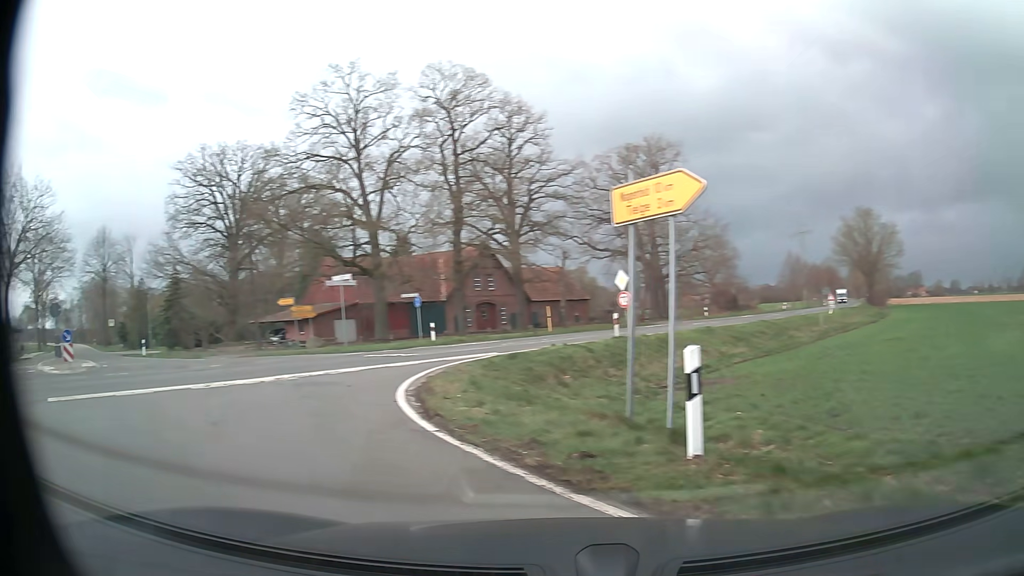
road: secondary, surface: asphalt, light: Day
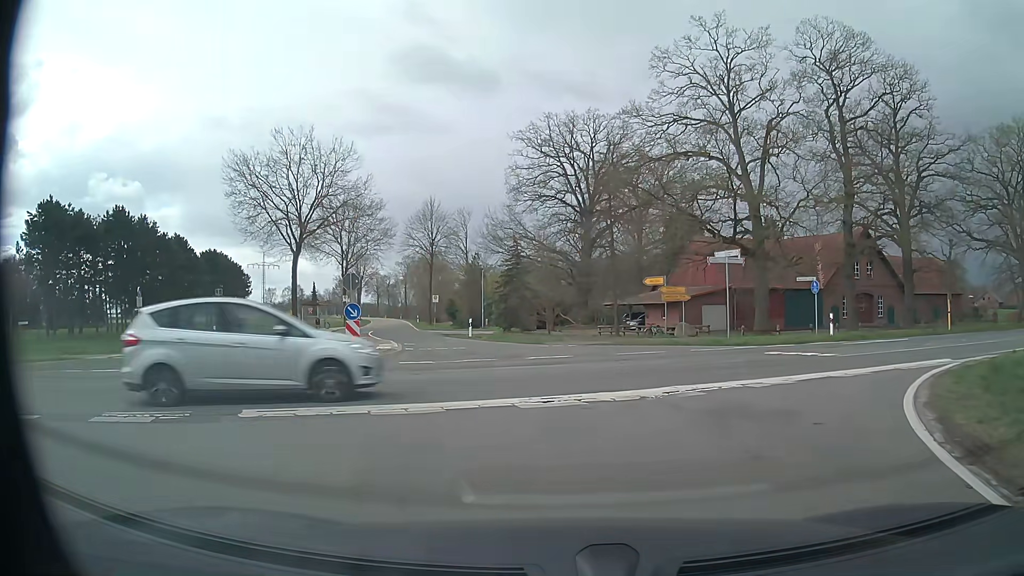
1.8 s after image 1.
(-2.1, +6.0) m; -28°
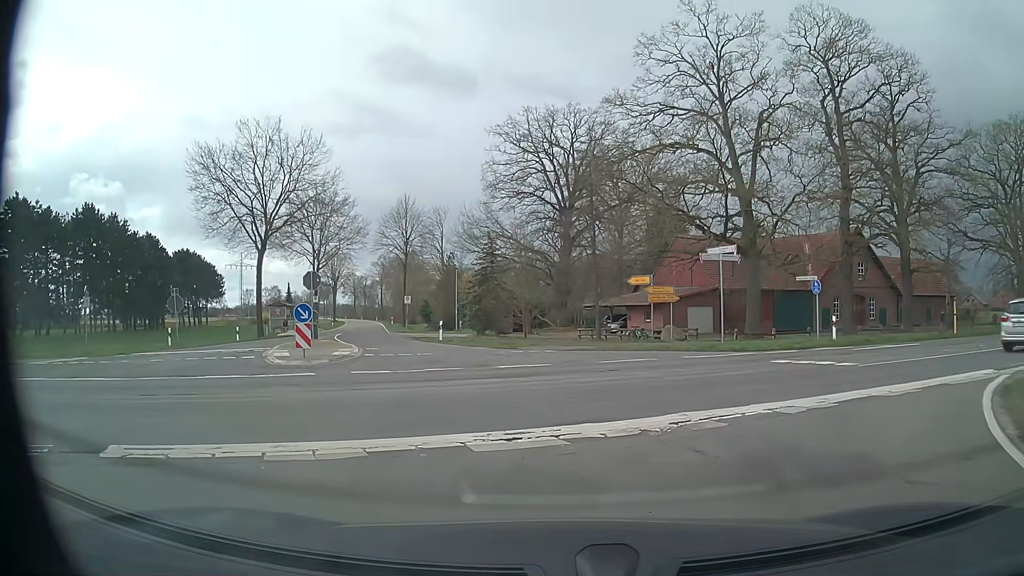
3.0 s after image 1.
(0.0, +2.5) m; +1°
